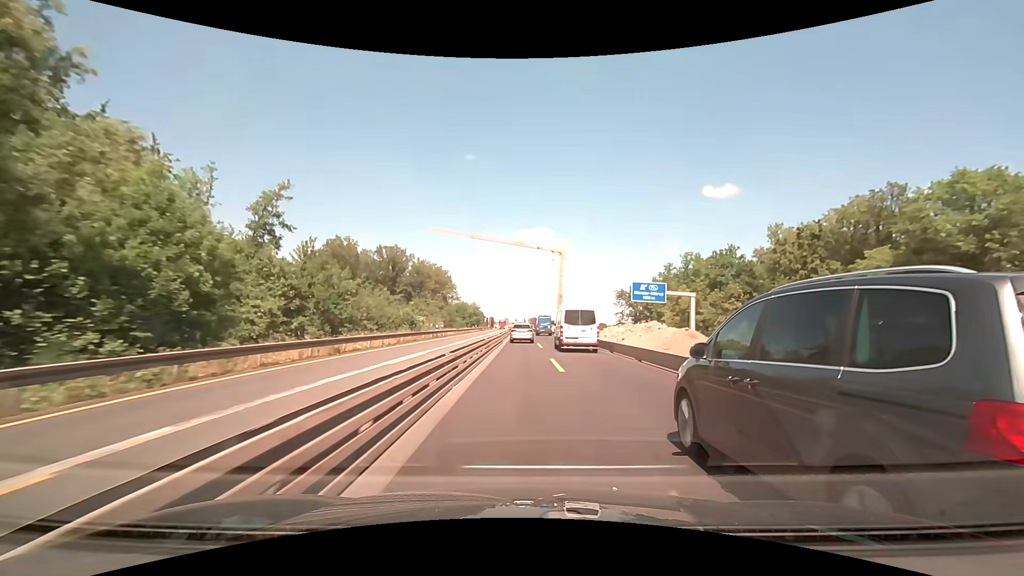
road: motorway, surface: concrete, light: Day
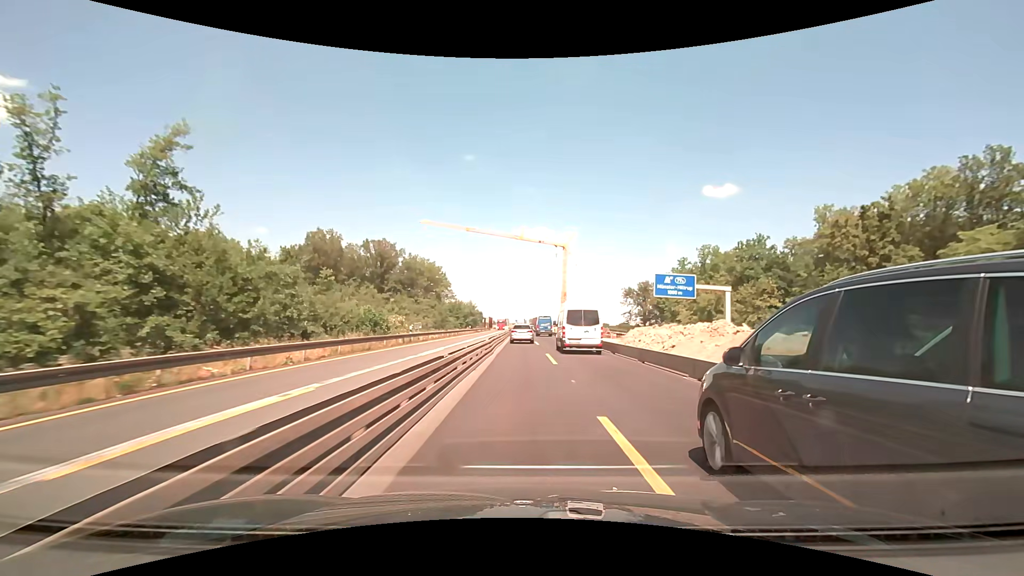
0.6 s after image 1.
(0.0, +12.6) m; 0°
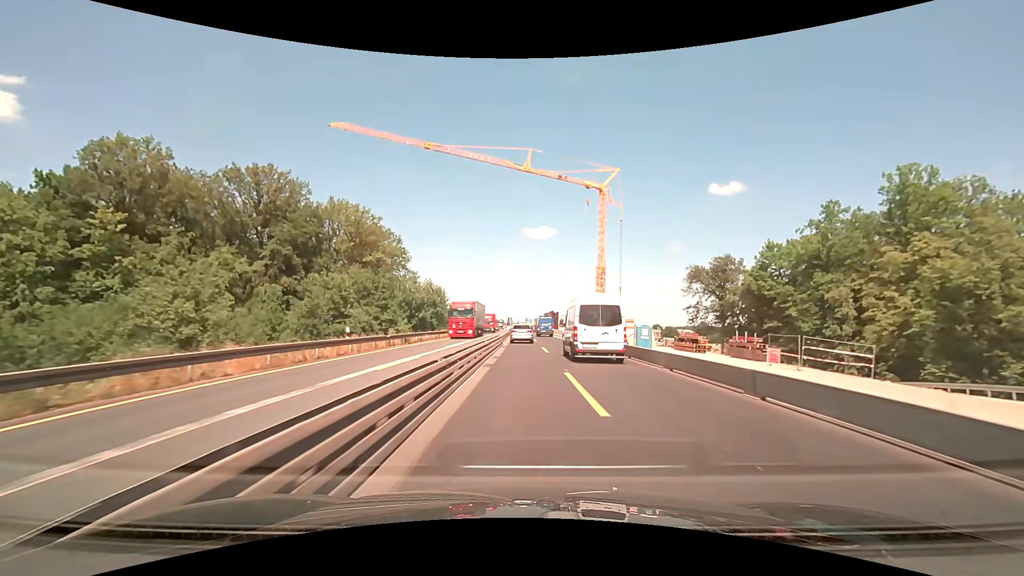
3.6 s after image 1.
(-0.4, +63.4) m; -1°
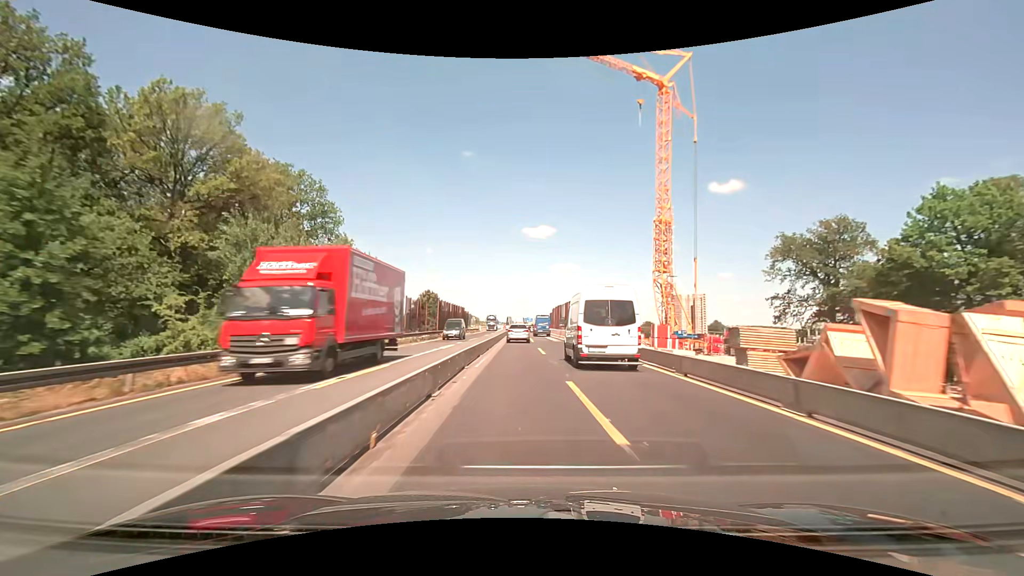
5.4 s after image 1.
(0.0, +38.0) m; 0°
(0, +10) (0, +20) (0, +30) (0, +40) (0, +50) (0, +60) (-1, +70) (-1, +80) (-1, +90) (-1, +100) m
